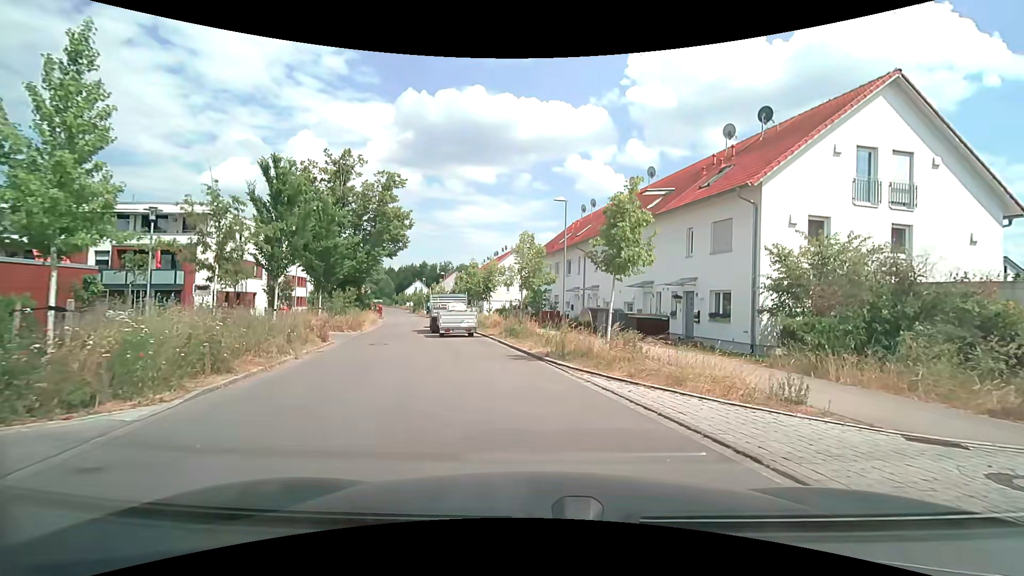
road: residential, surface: asphalt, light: Day
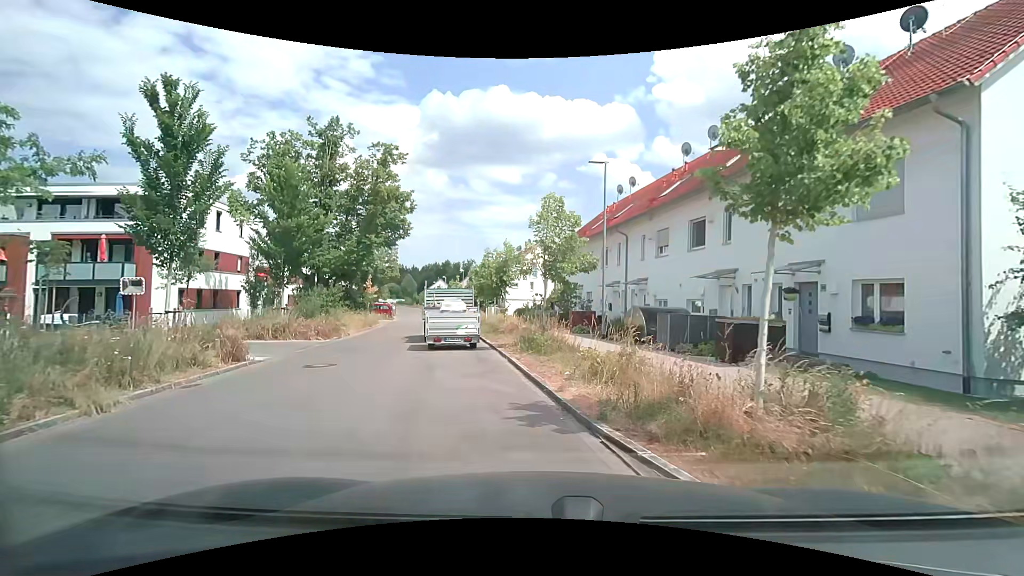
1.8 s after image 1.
(0.0, +7.3) m; -3°
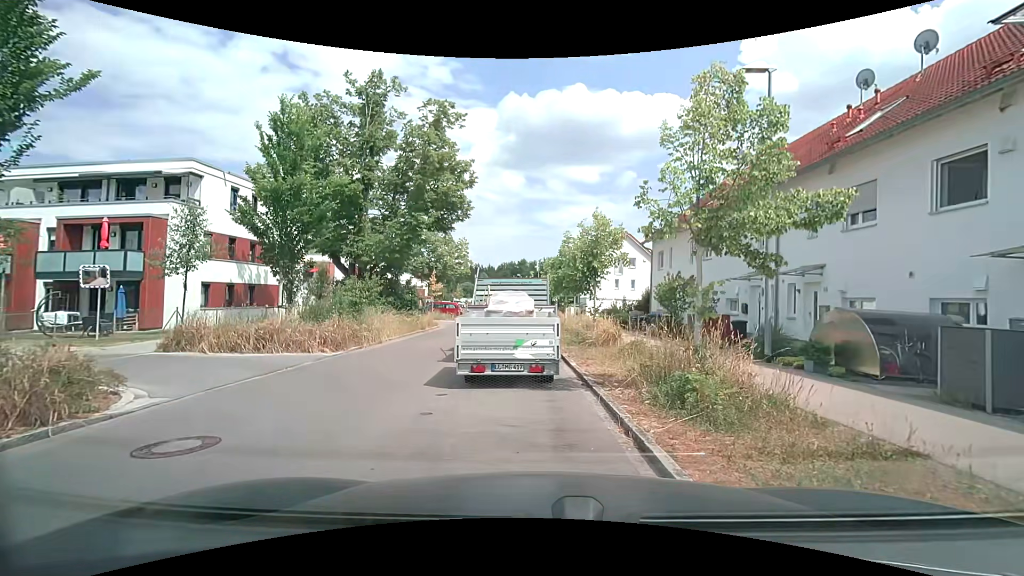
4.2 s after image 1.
(-0.5, +7.6) m; -7°
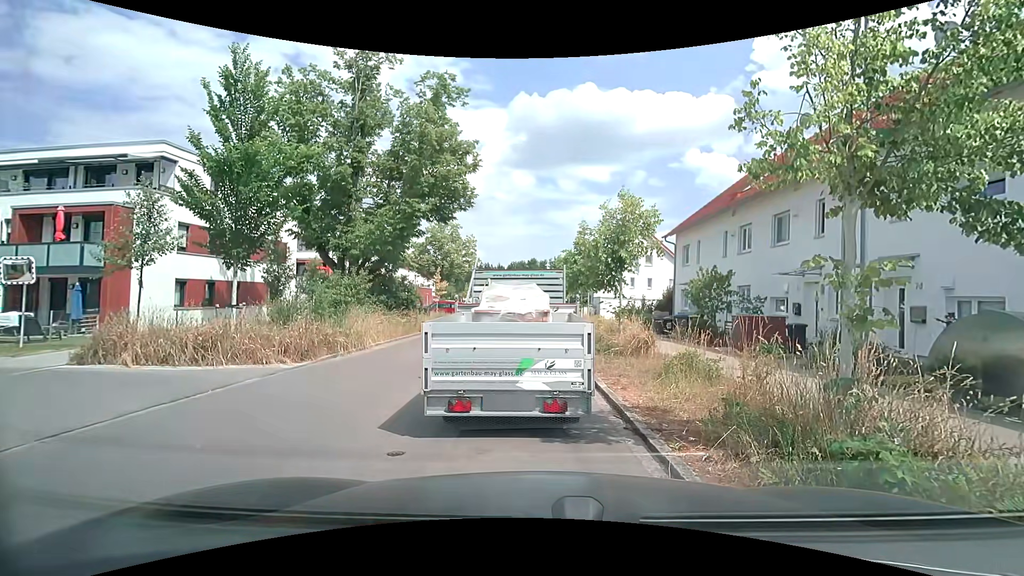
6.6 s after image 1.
(-0.1, +3.0) m; -1°
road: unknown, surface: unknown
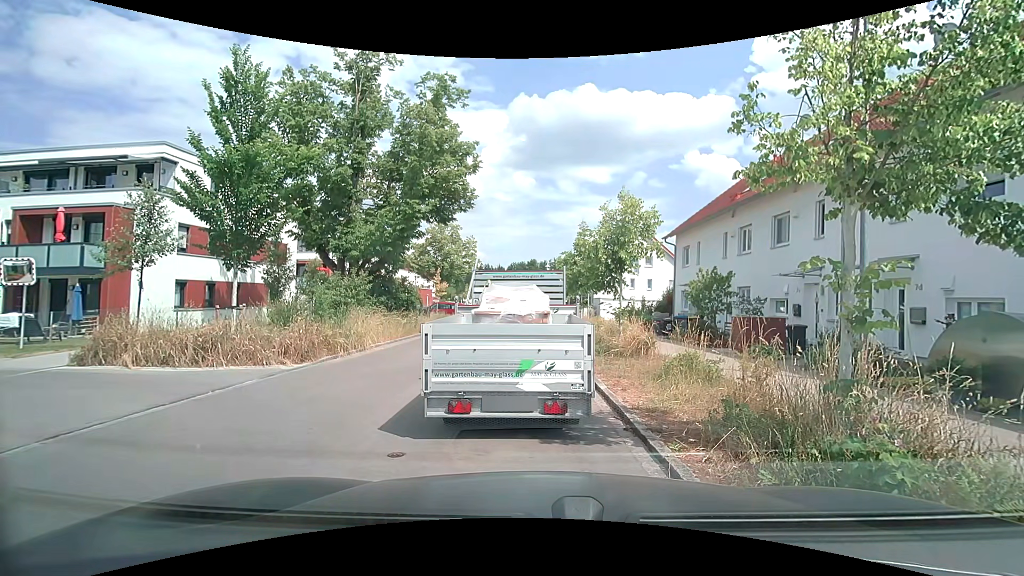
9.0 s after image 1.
(0.0, +0.1) m; 0°
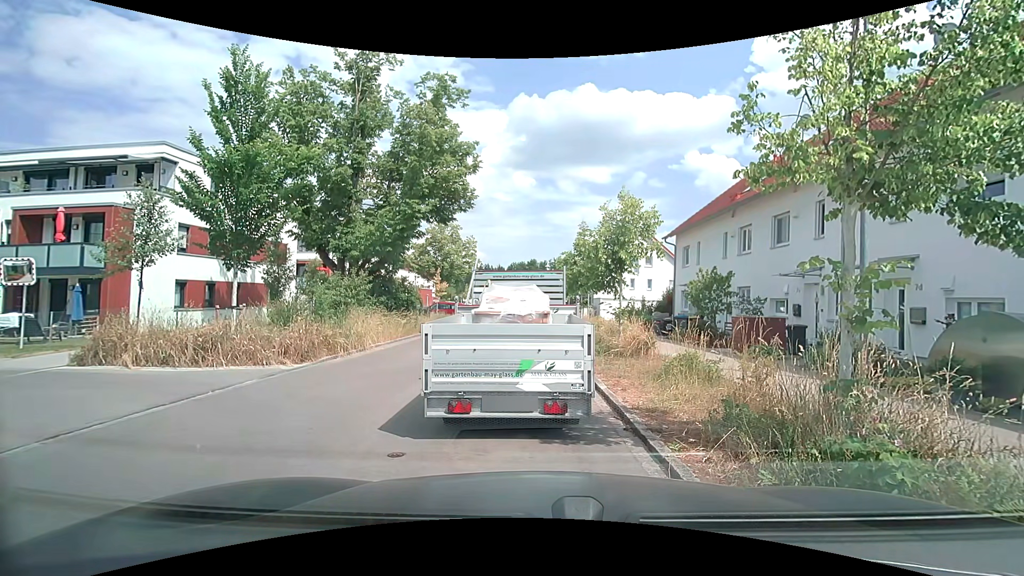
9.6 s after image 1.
(0.0, 0.0) m; 0°
